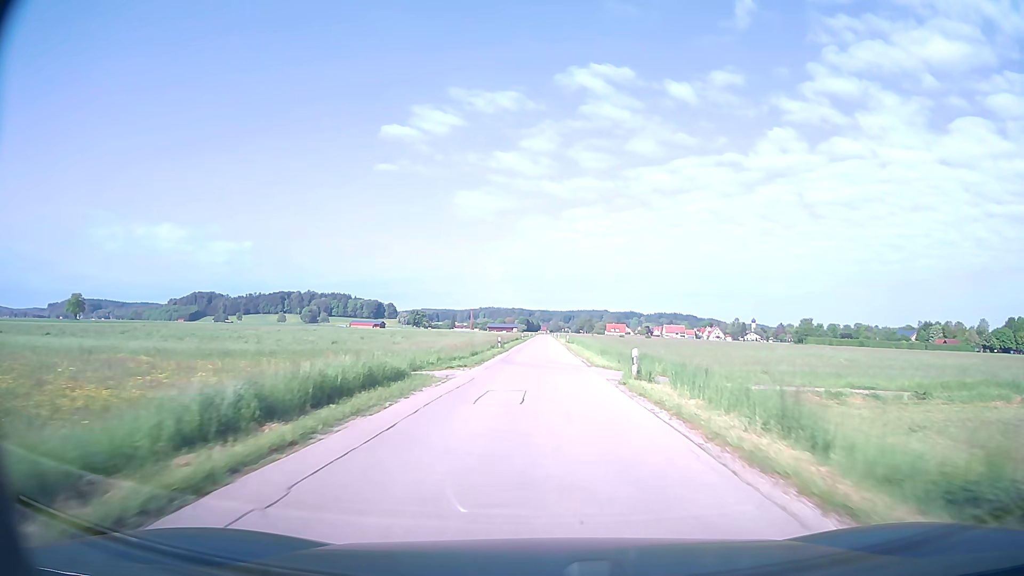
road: unclassified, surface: asphalt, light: Day
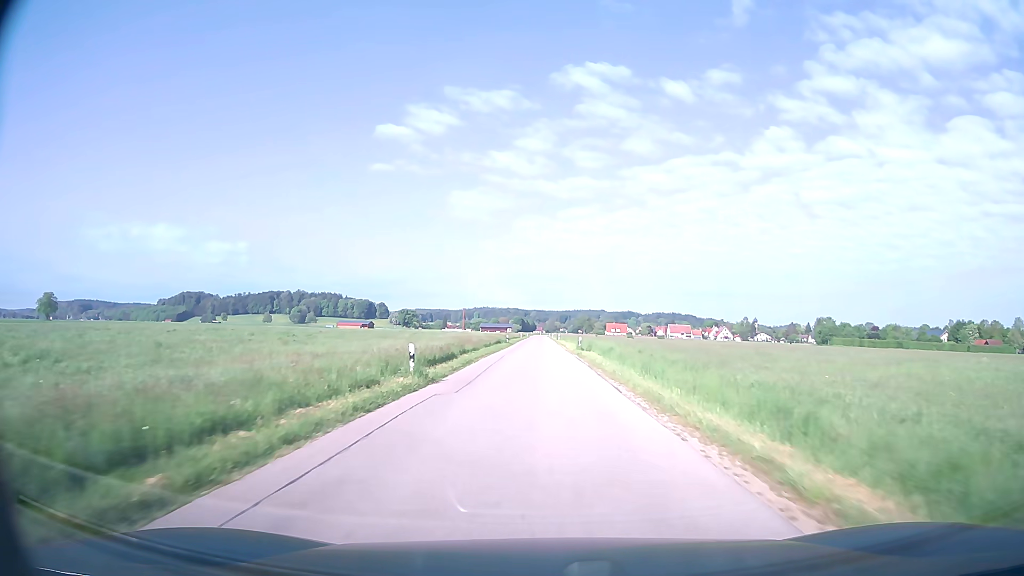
(+0.1, +32.4) m; 0°
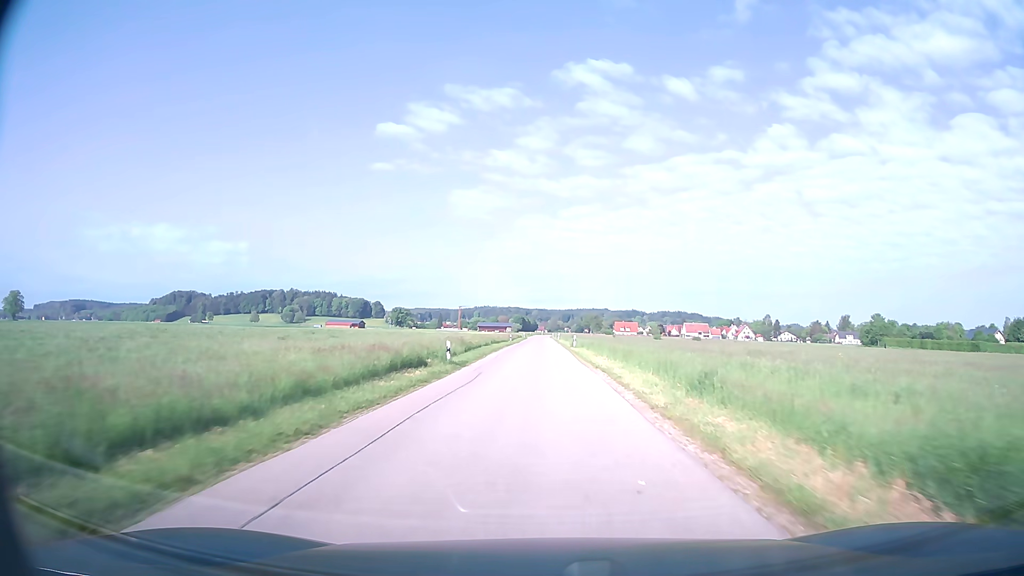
(0.0, +43.4) m; 0°
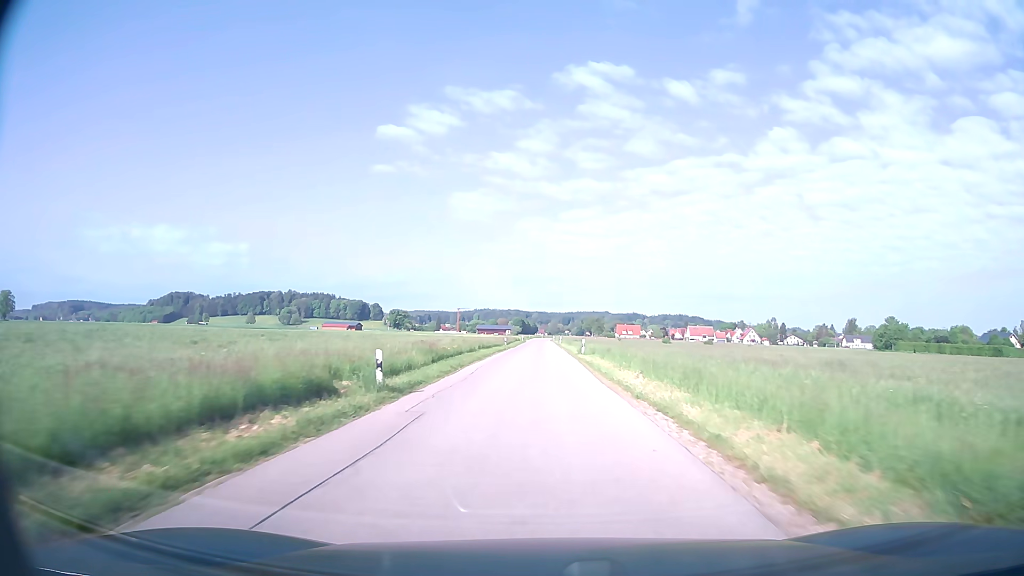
(0.0, +10.9) m; 0°
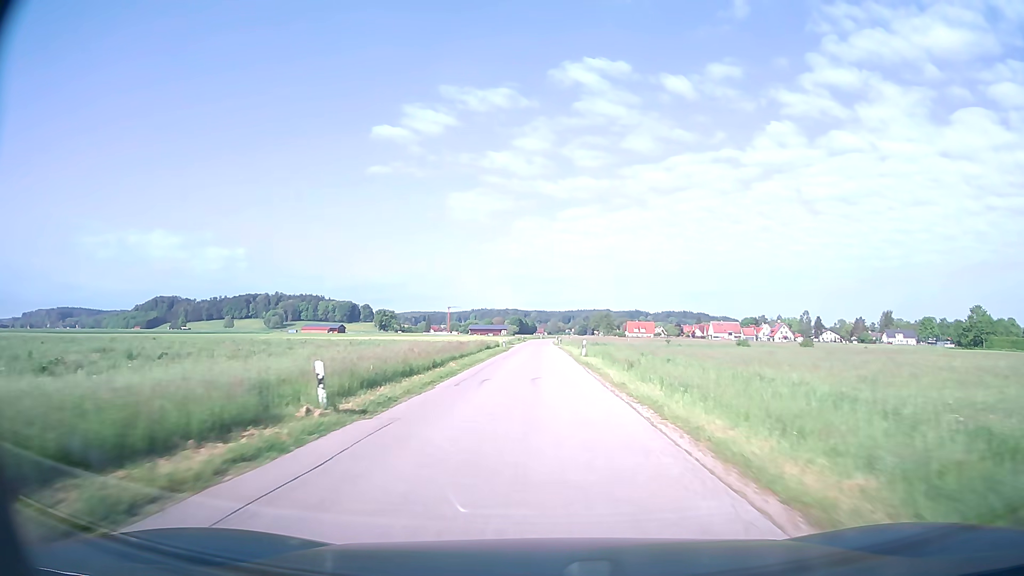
(0.0, +54.5) m; 0°
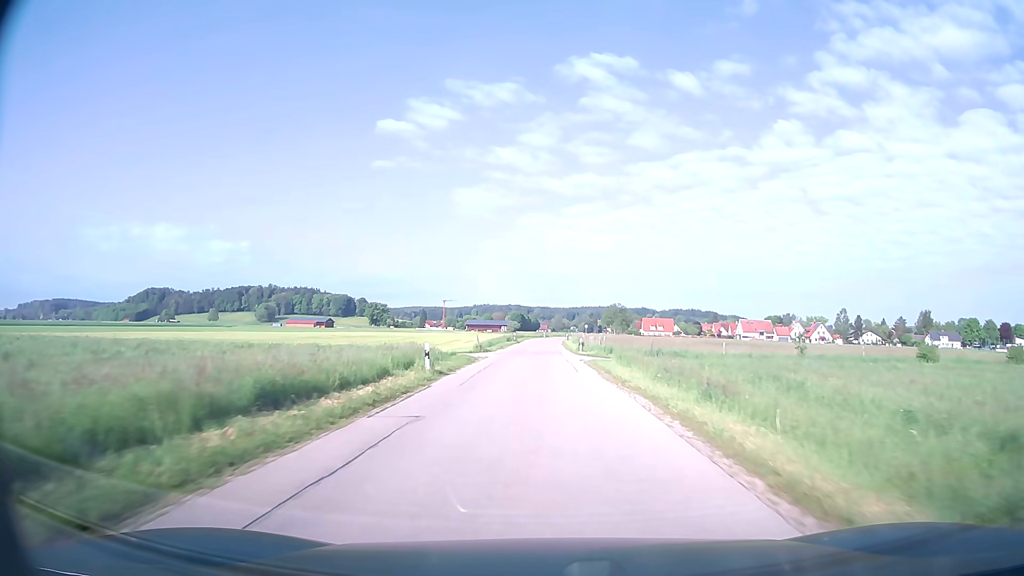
(-0.1, +43.5) m; 0°
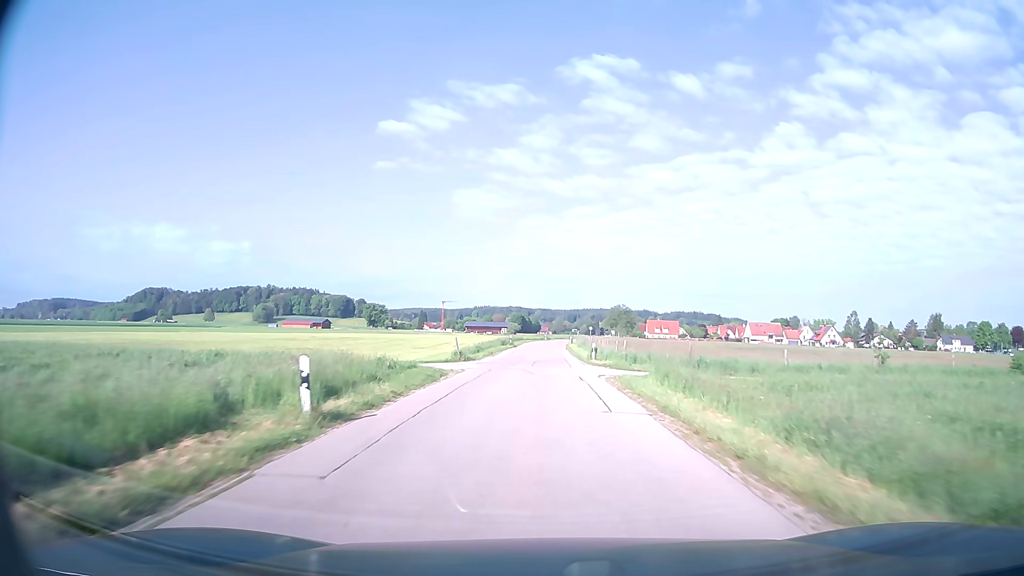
(0.0, +10.6) m; 0°
(0, +10) (0, +20) (0, +30) (0, +40) (0, +50) (+1, +60) (+1, +70) (+1, +80) (+2, +90) (+3, +100) m
